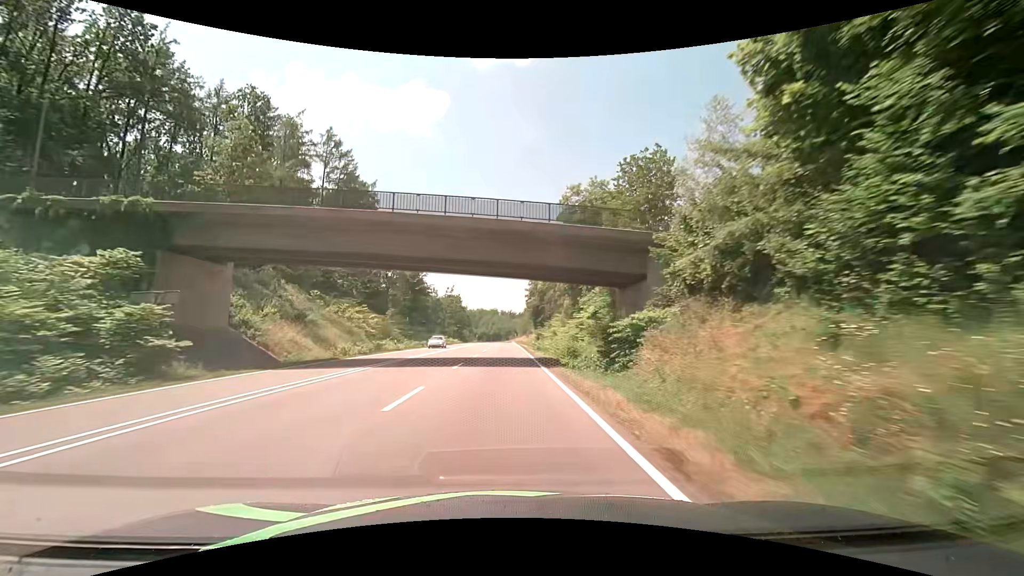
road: secondary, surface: asphalt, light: Day
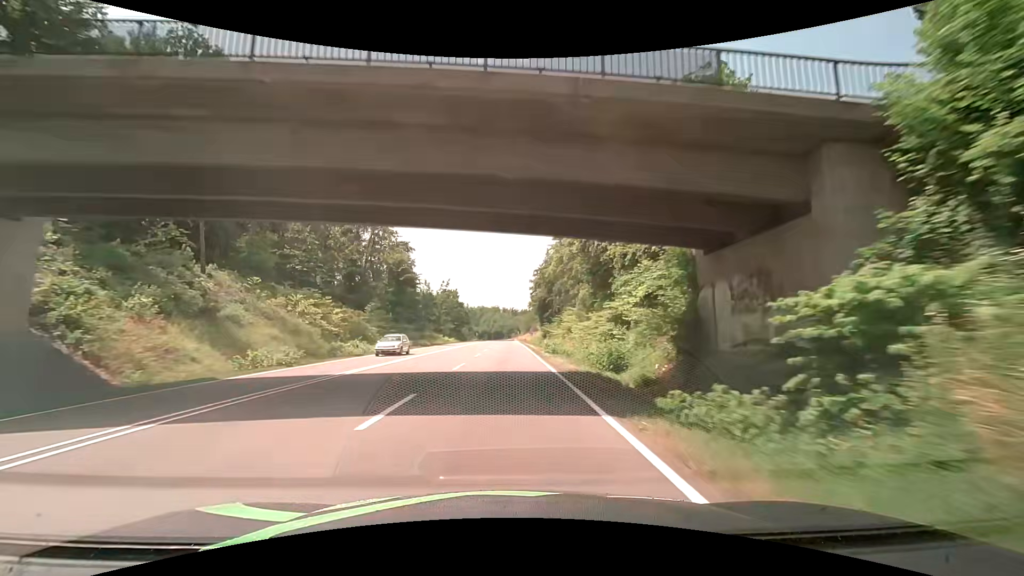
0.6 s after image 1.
(-0.1, +13.4) m; 0°
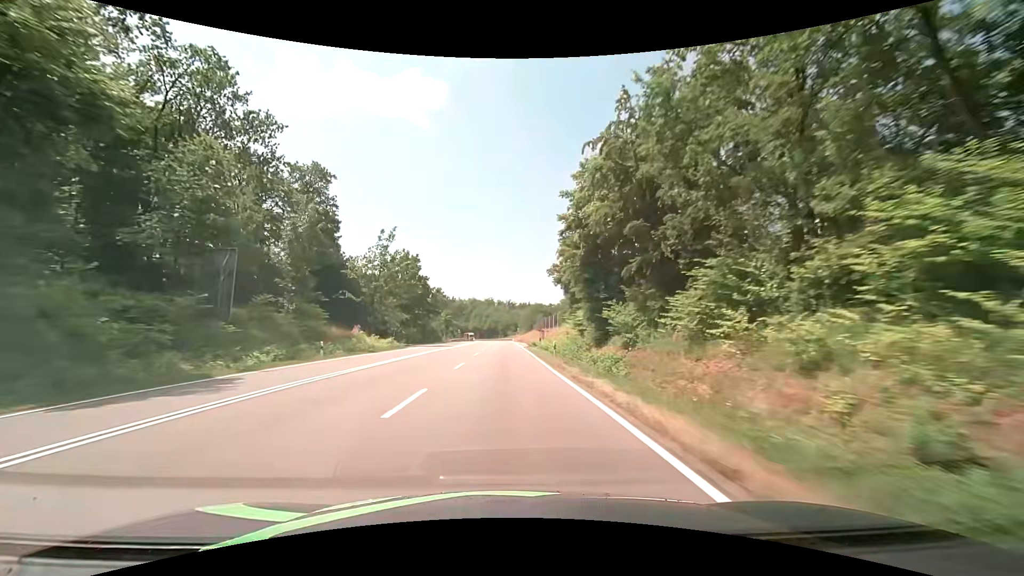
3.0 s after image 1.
(-0.2, +57.4) m; +1°
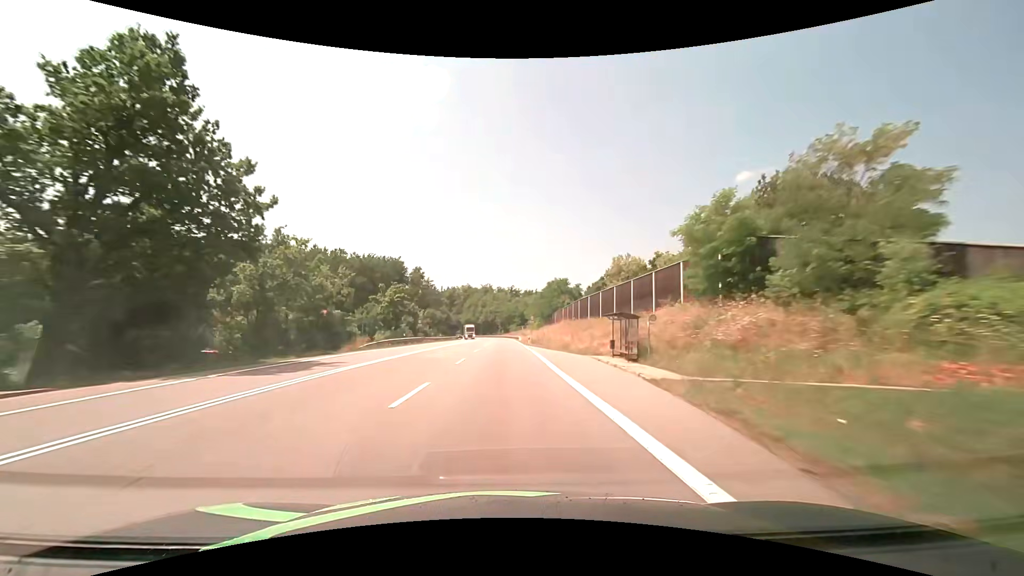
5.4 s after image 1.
(-0.4, +61.5) m; 0°
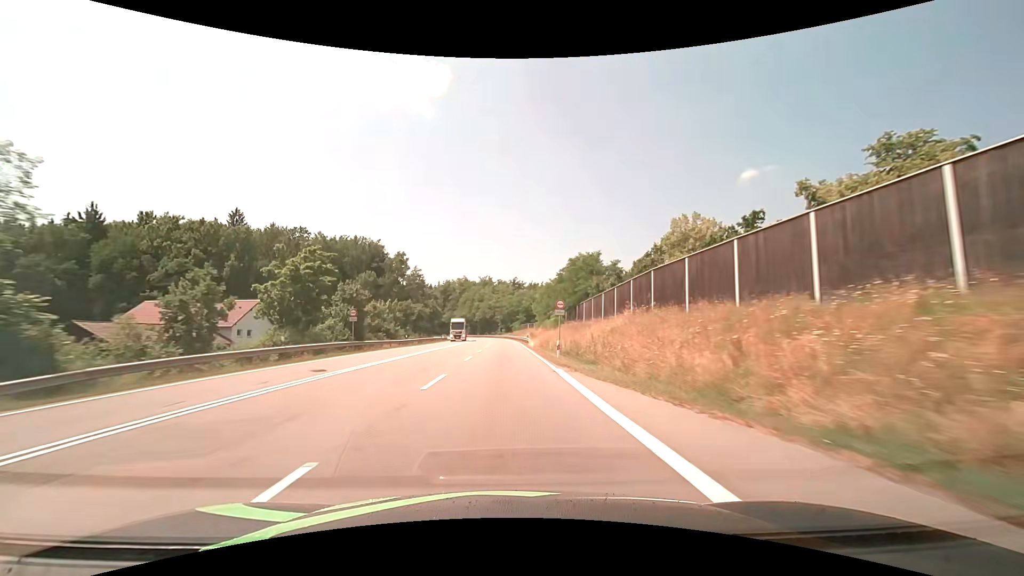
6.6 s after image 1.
(-0.1, +31.4) m; 0°
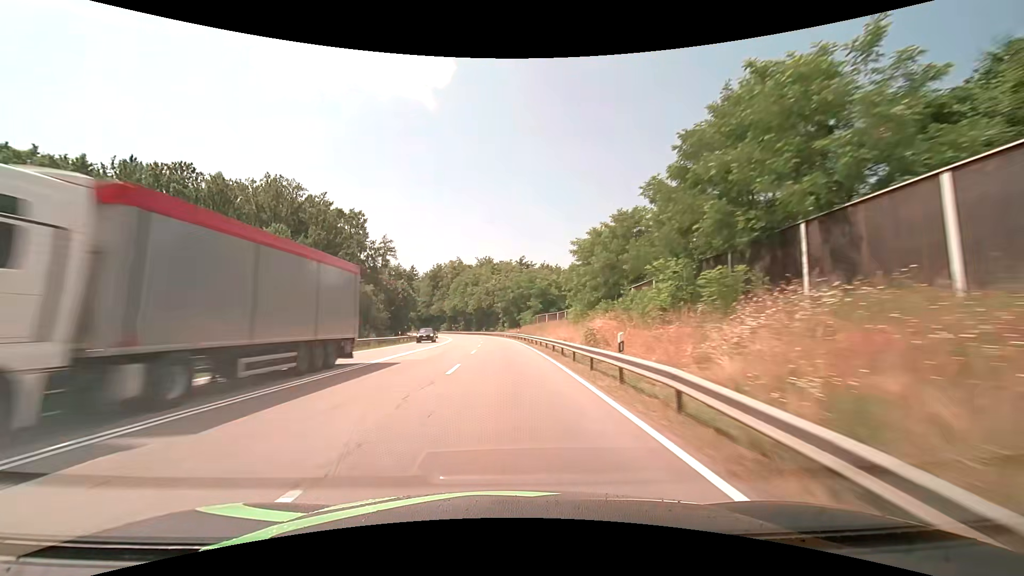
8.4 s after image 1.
(0.0, +47.0) m; 0°
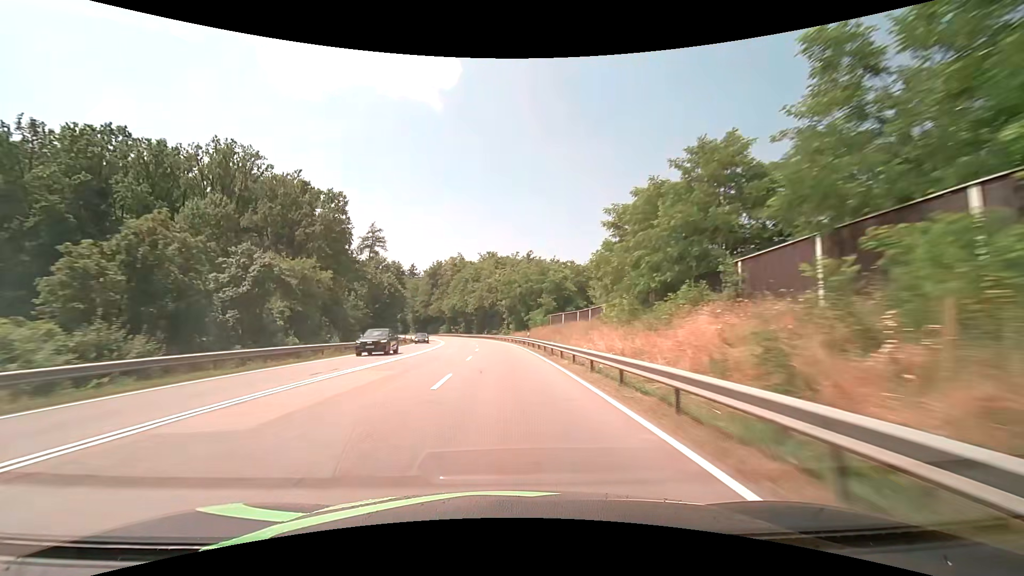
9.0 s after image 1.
(-0.1, +15.5) m; 0°
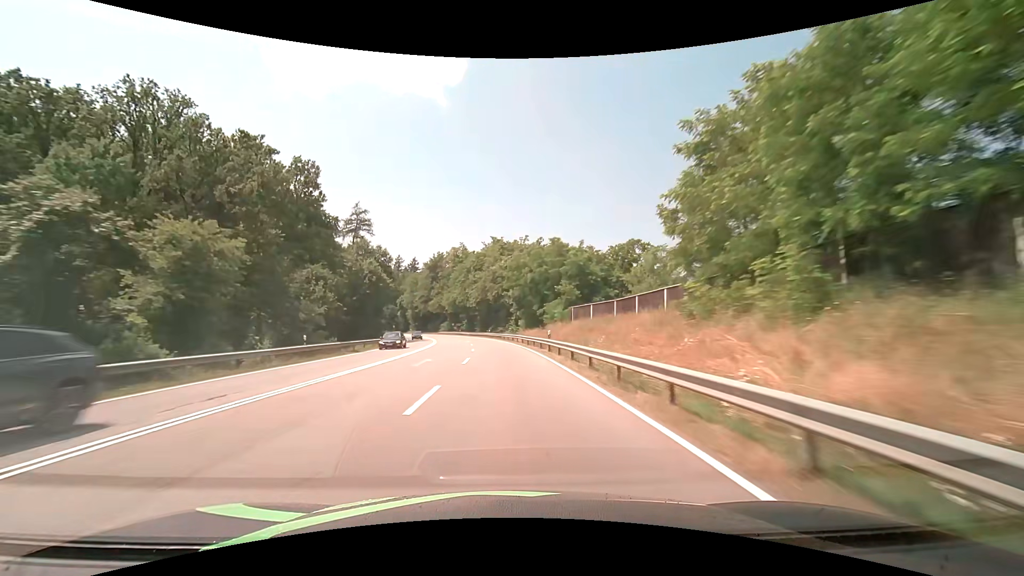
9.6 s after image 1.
(-0.1, +15.5) m; -1°
(0, +10) (0, +20) (-1, +30) (-1, +40) (-2, +50) (-3, +60) (-4, +70) (-6, +80) (-8, +89) (-10, +99) m
